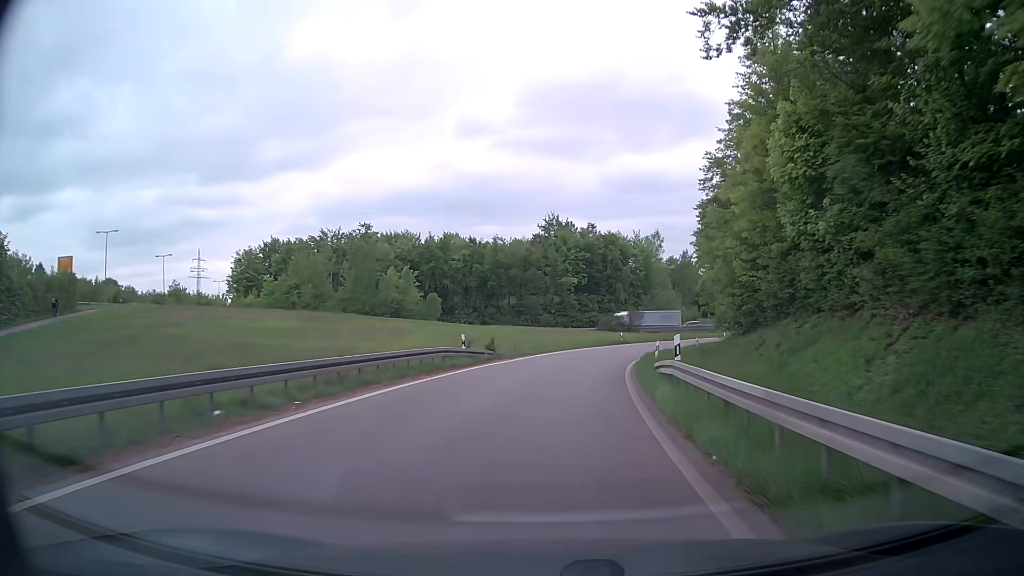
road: trunk_link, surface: asphalt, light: Day
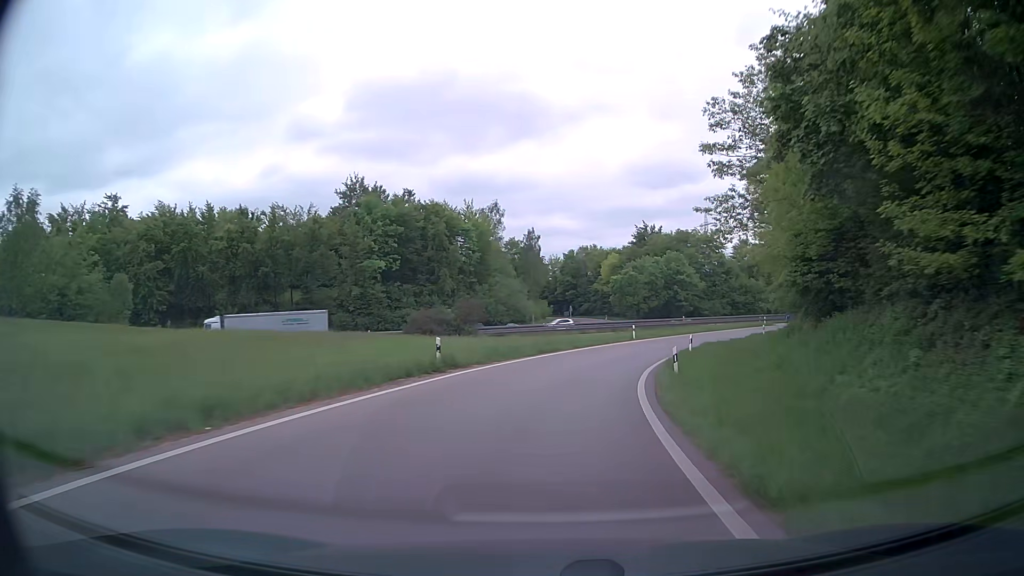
(+4.9, +40.7) m; +14°
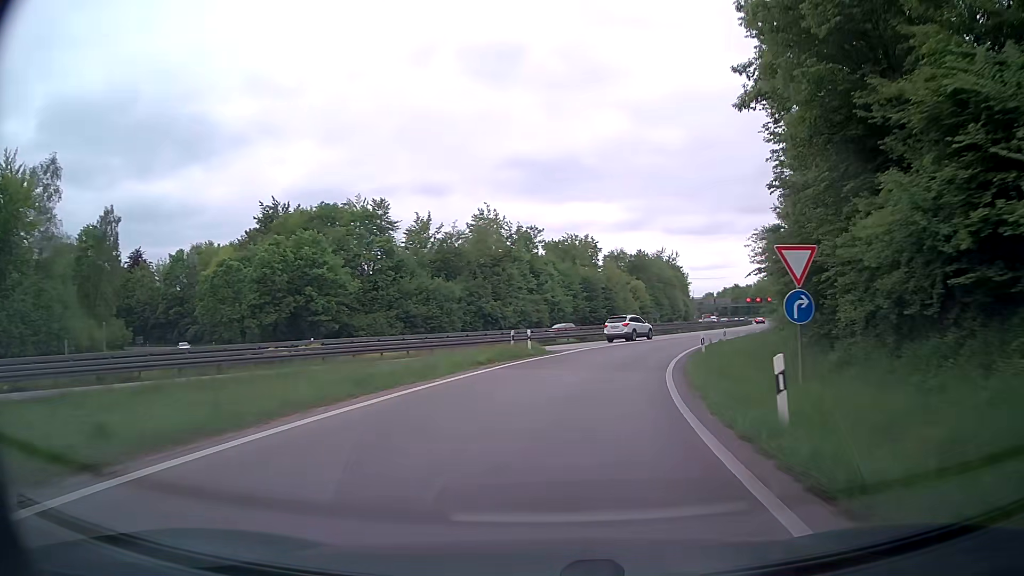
(+12.2, +50.8) m; +28°
(+1, +10) (+2, +20) (+5, +29) (+8, +39) (+13, +48) (+17, +57) (+22, +66) (+27, +74) (+31, +83) (+36, +92) m
